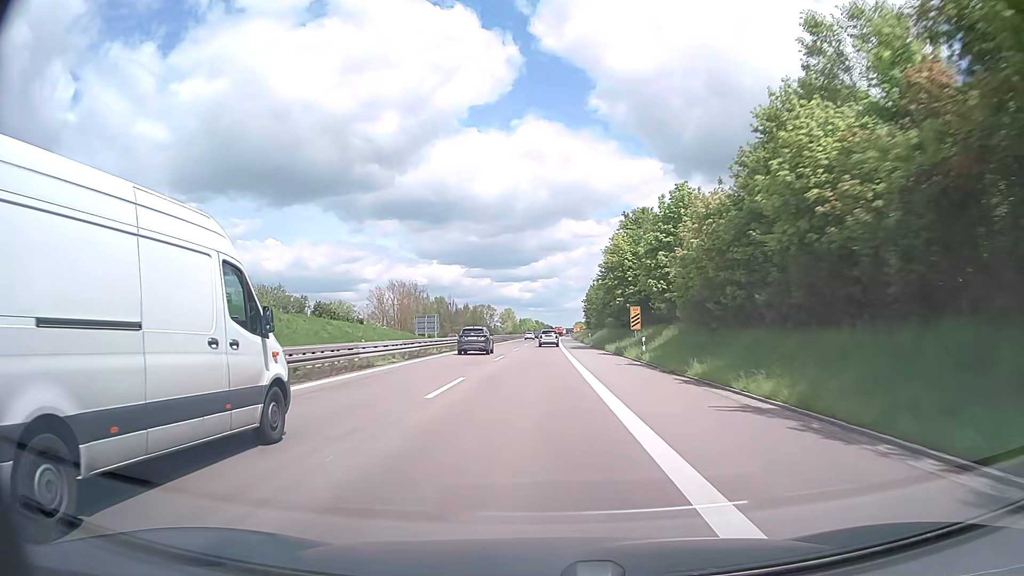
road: trunk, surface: asphalt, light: Day
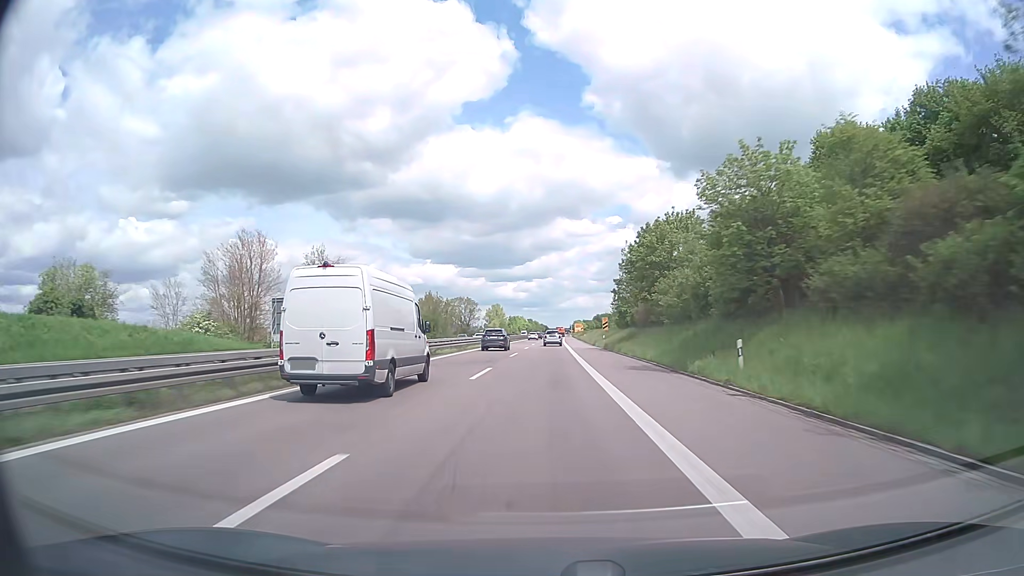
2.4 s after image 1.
(+0.3, +67.0) m; +1°
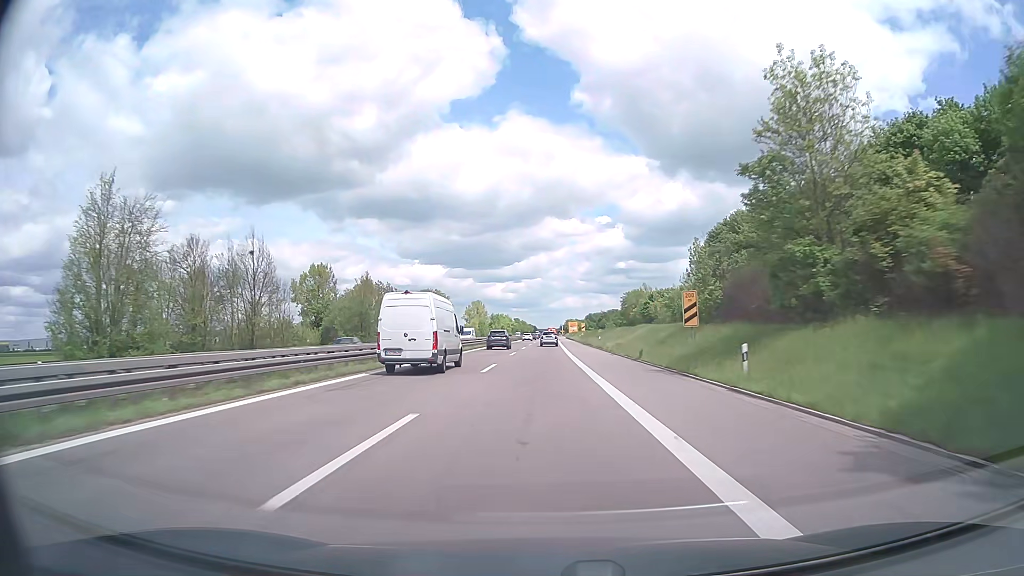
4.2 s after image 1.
(+0.4, +50.6) m; +1°
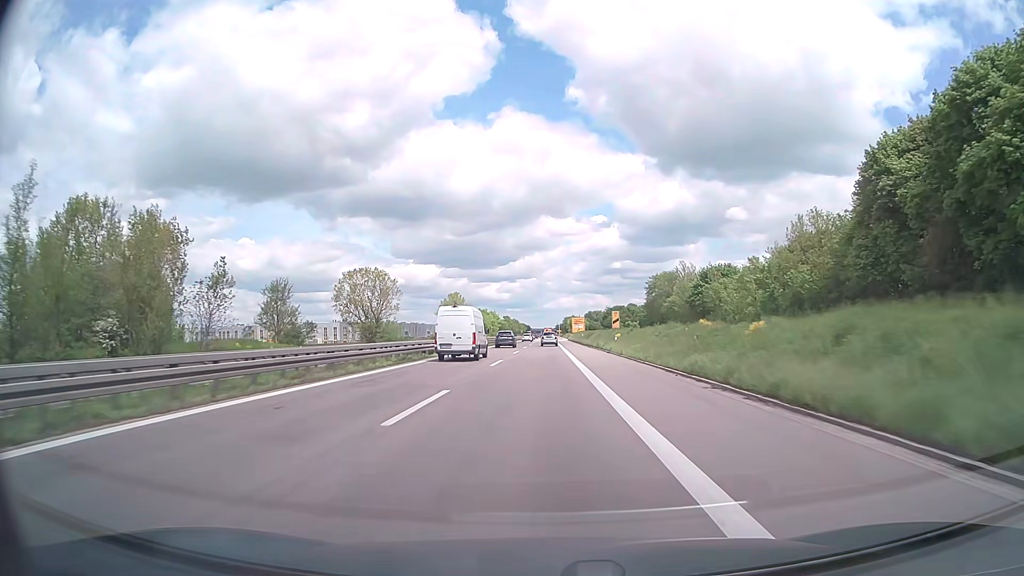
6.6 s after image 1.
(+0.5, +68.0) m; 0°
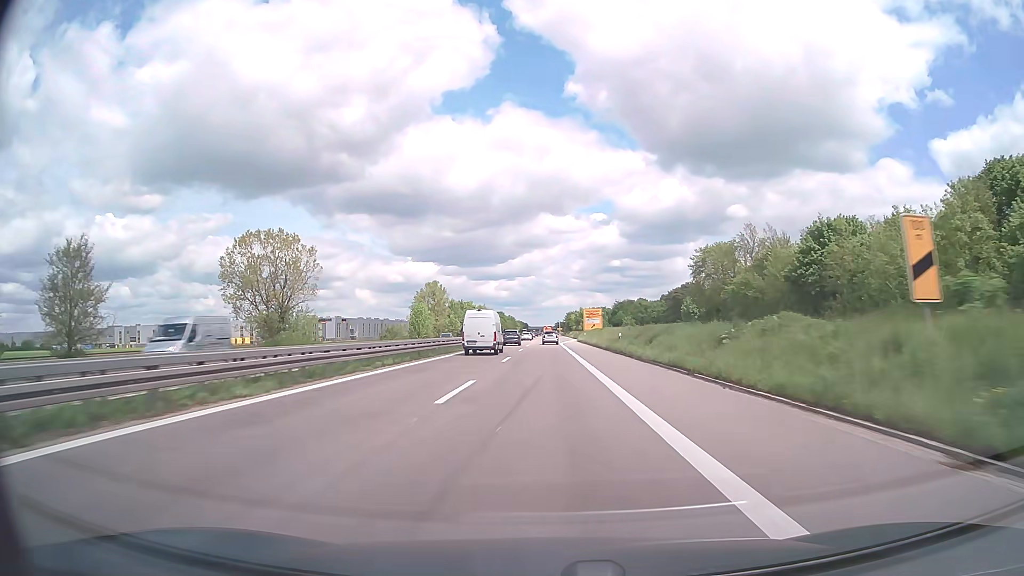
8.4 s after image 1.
(0.0, +51.4) m; 0°
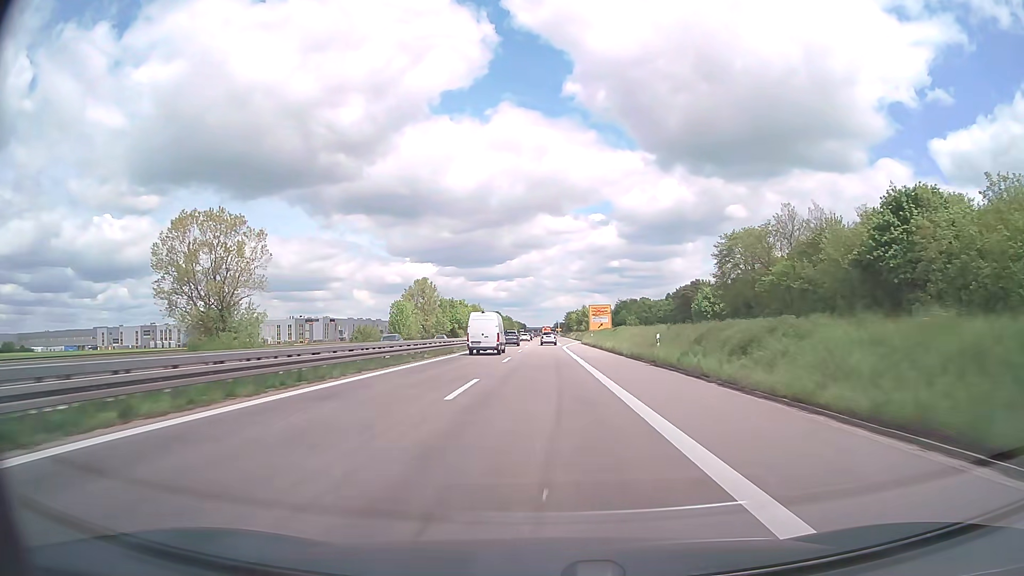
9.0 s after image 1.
(0.0, +17.2) m; 0°
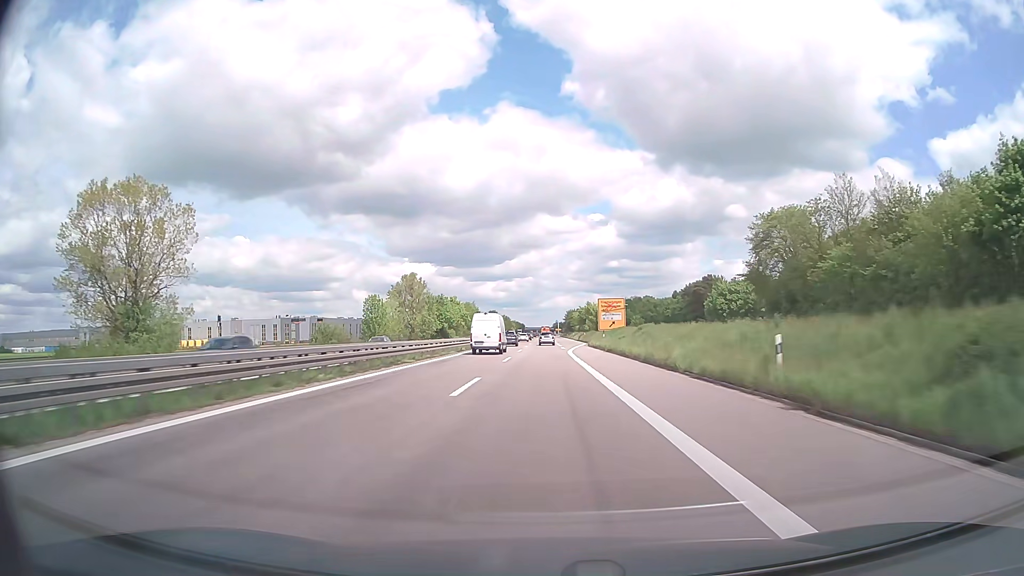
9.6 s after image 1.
(0.0, +17.3) m; 0°
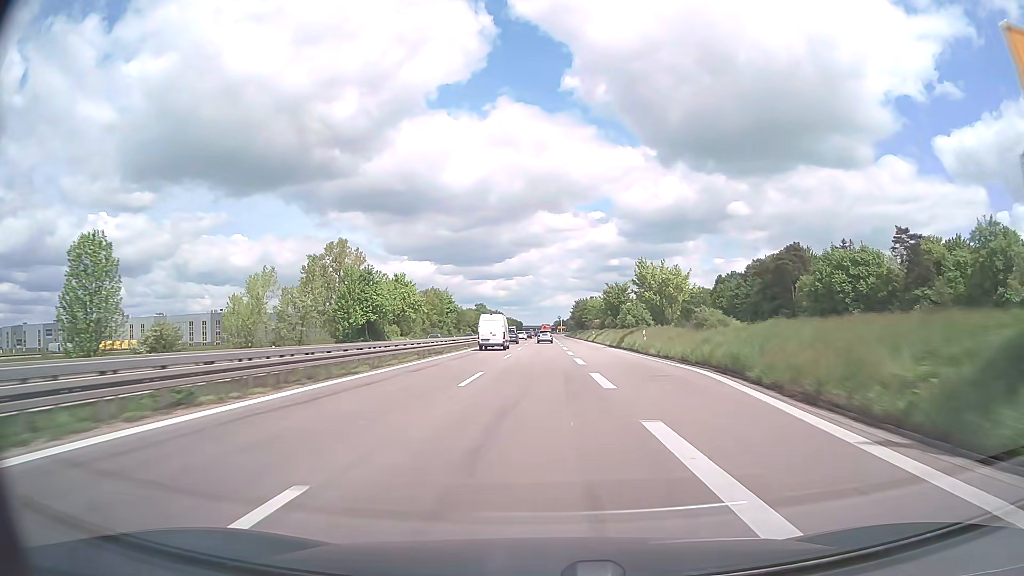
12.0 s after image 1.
(+0.2, +69.3) m; 0°
(0, +10) (0, +20) (0, +30) (0, +40) (0, +50) (0, +60) (0, +70) (0, +80) (0, +90) (0, +100) m
